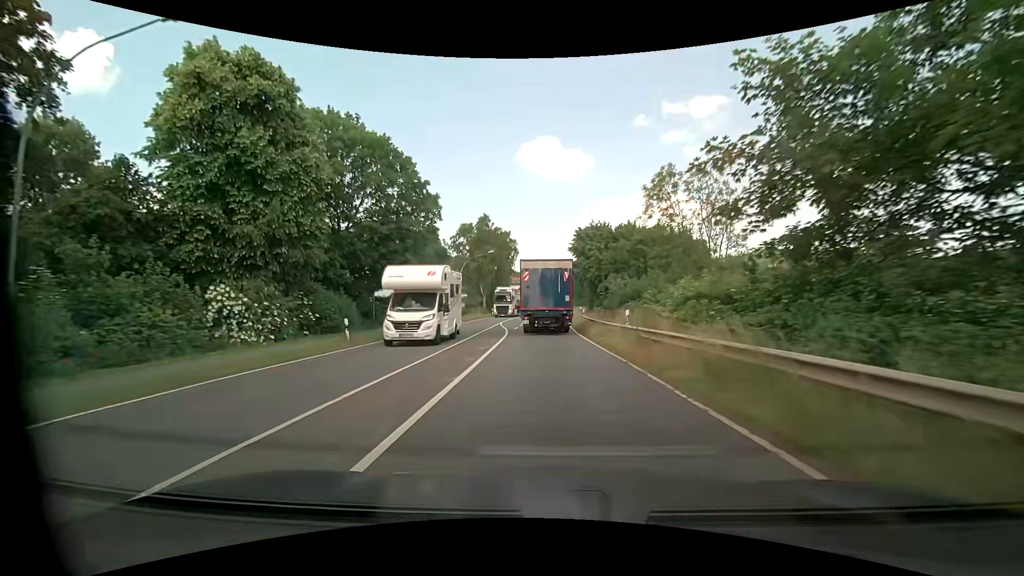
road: primary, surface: asphalt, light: Day
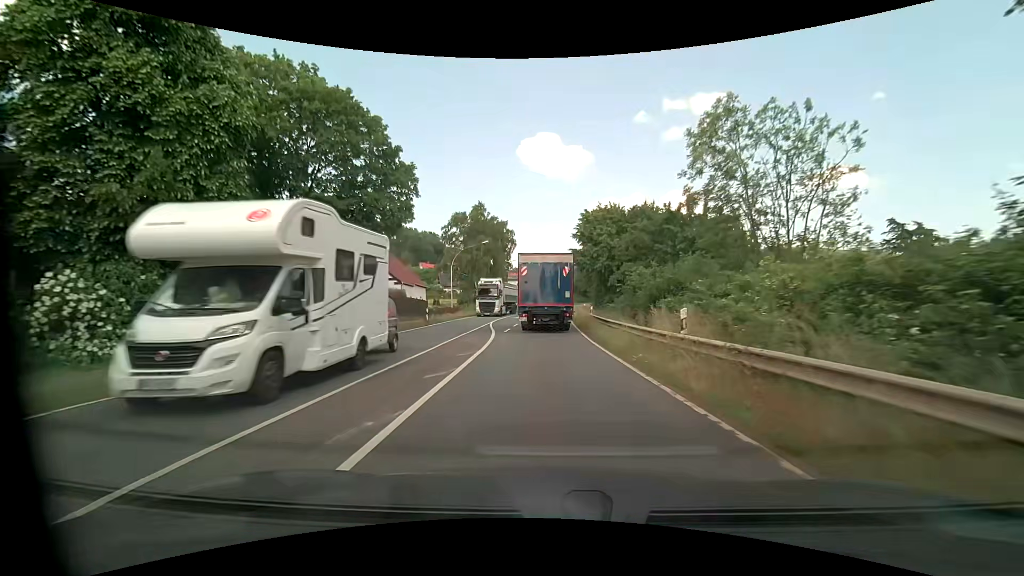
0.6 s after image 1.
(-0.1, +7.4) m; -1°
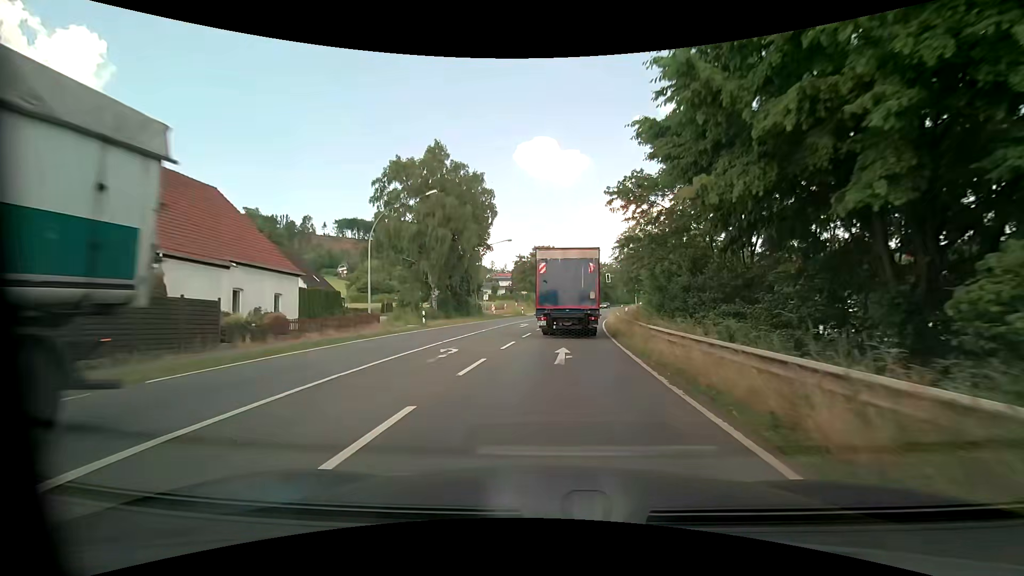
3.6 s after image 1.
(+0.2, +32.8) m; 0°
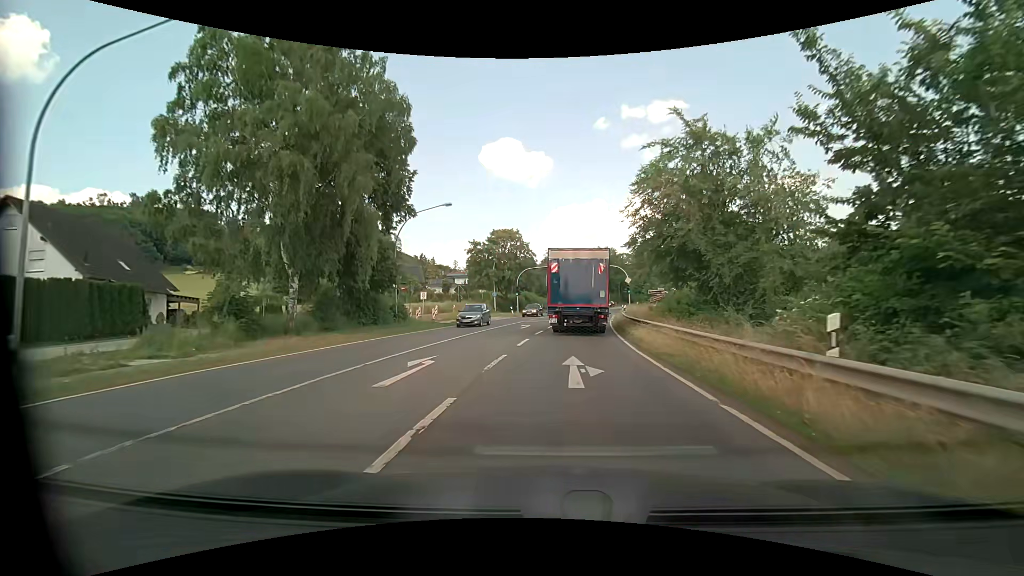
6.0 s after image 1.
(+0.4, +23.4) m; +4°
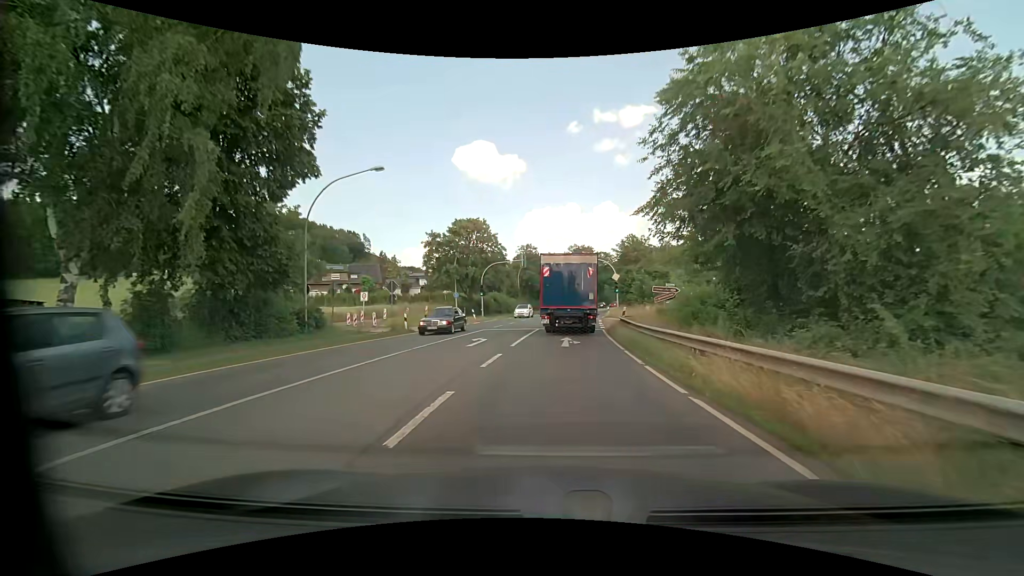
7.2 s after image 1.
(+0.2, +11.4) m; +2°
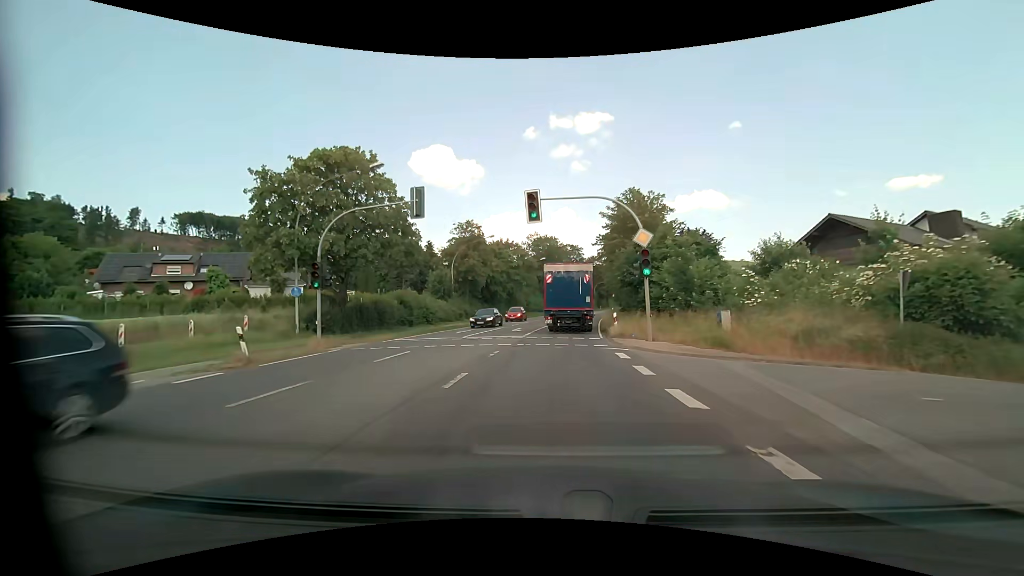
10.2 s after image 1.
(+1.4, +30.8) m; +5°
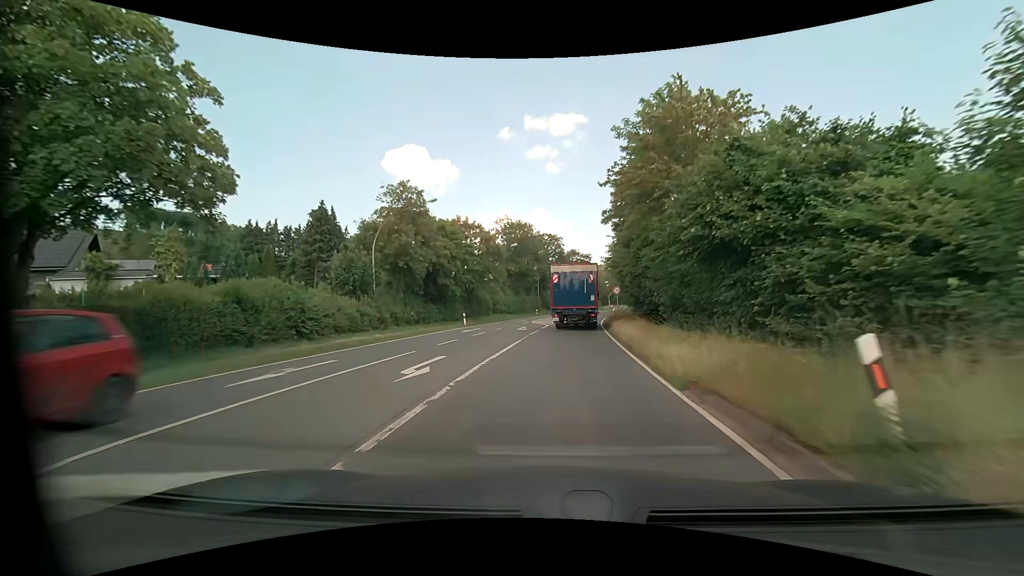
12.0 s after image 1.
(+0.5, +20.3) m; +3°
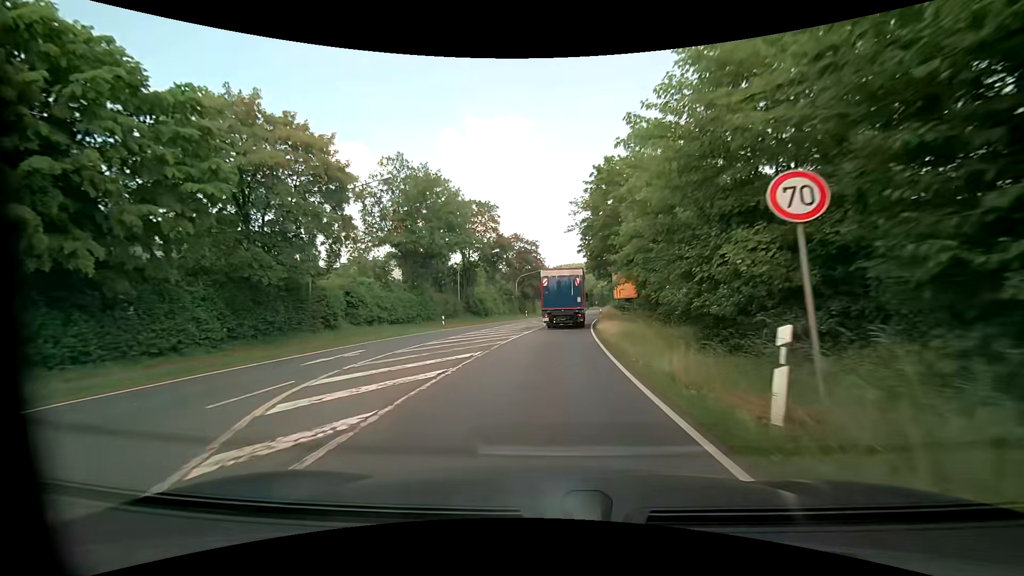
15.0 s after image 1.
(+2.2, +36.1) m; +7°
(0, +10) (0, +20) (+1, +30) (+2, +40) (+3, +50) (+4, +60) (+5, +70) (+7, +80) (+9, +89) (+11, +99) m
